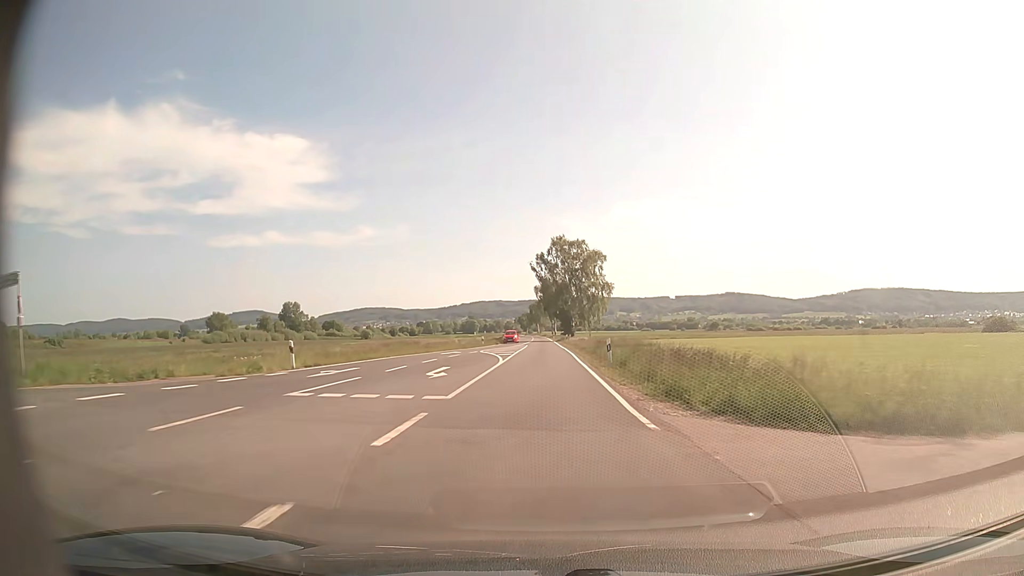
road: secondary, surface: asphalt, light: Day
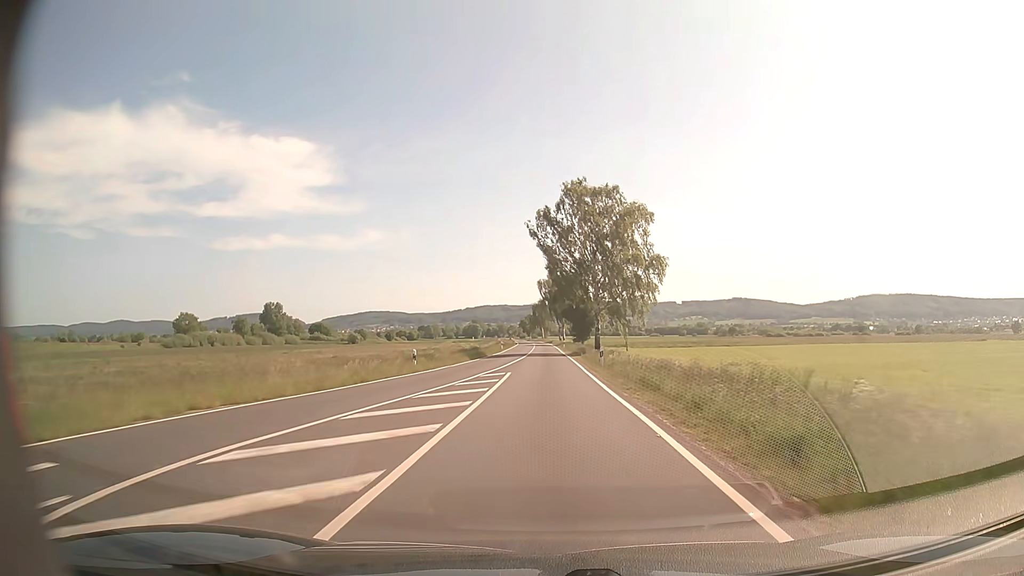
(-0.2, +37.9) m; 0°
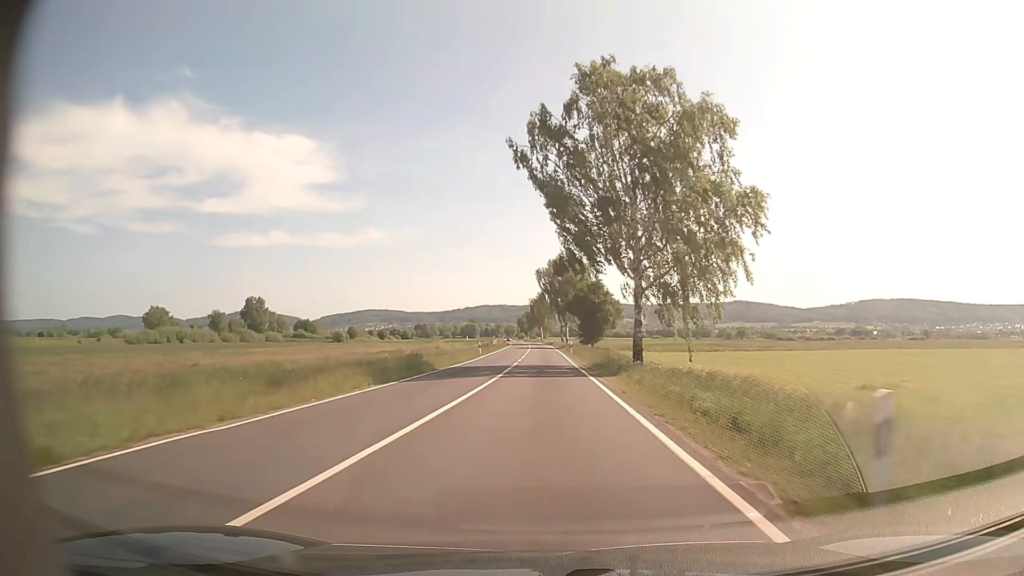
(0.0, +25.8) m; 0°
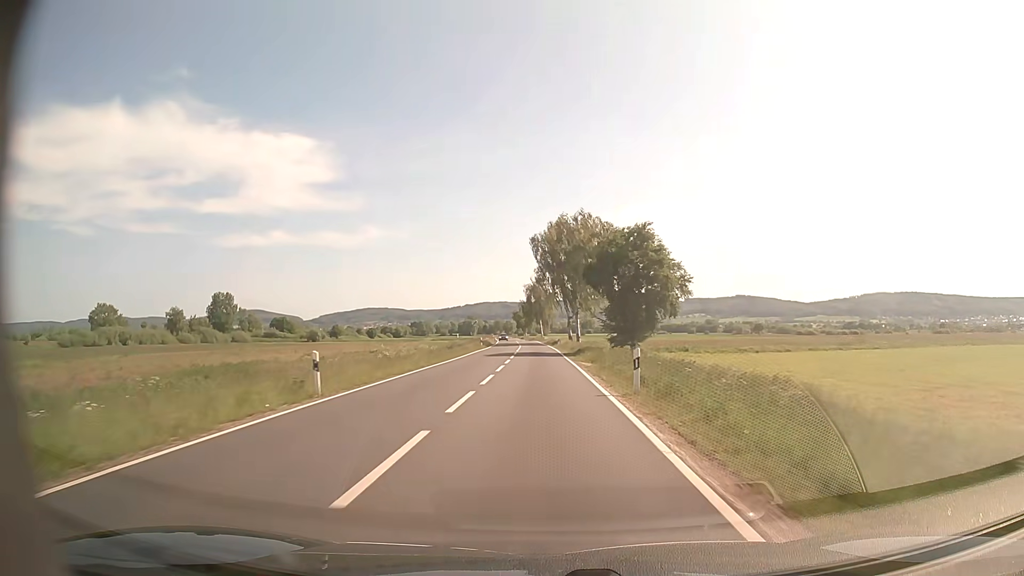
(0.0, +39.7) m; 0°
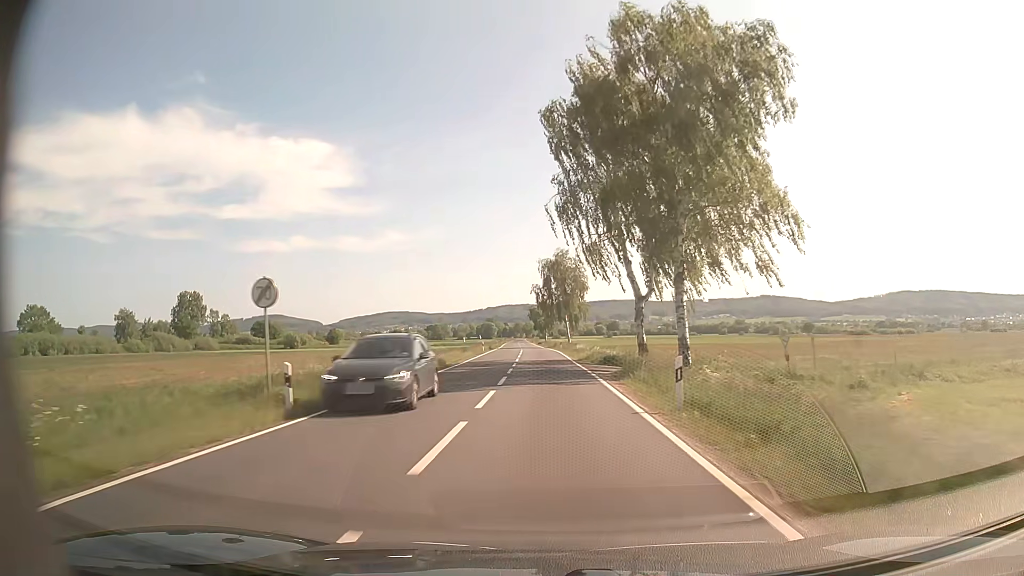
(-1.1, +53.0) m; -2°
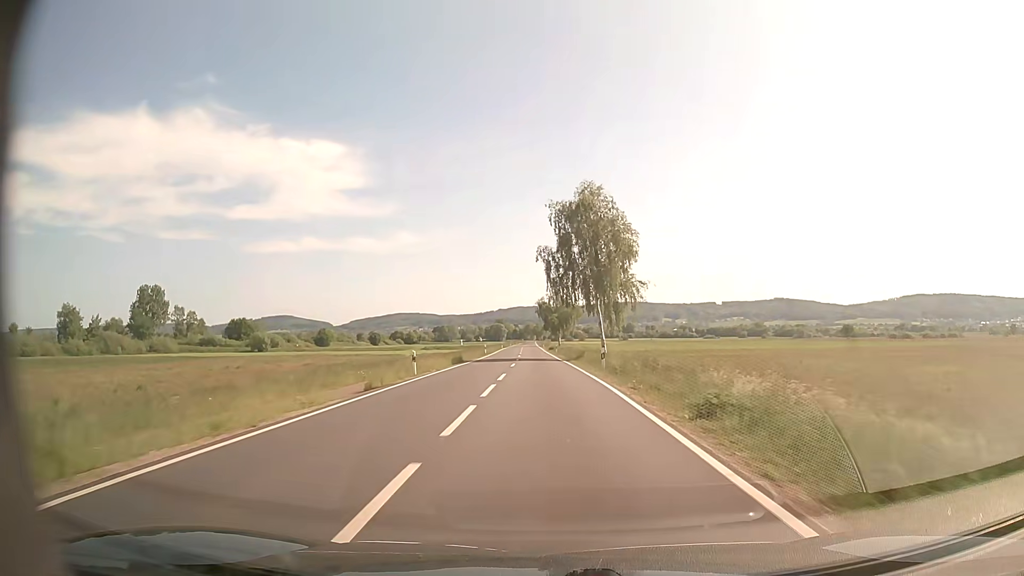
(-0.3, +39.9) m; -1°
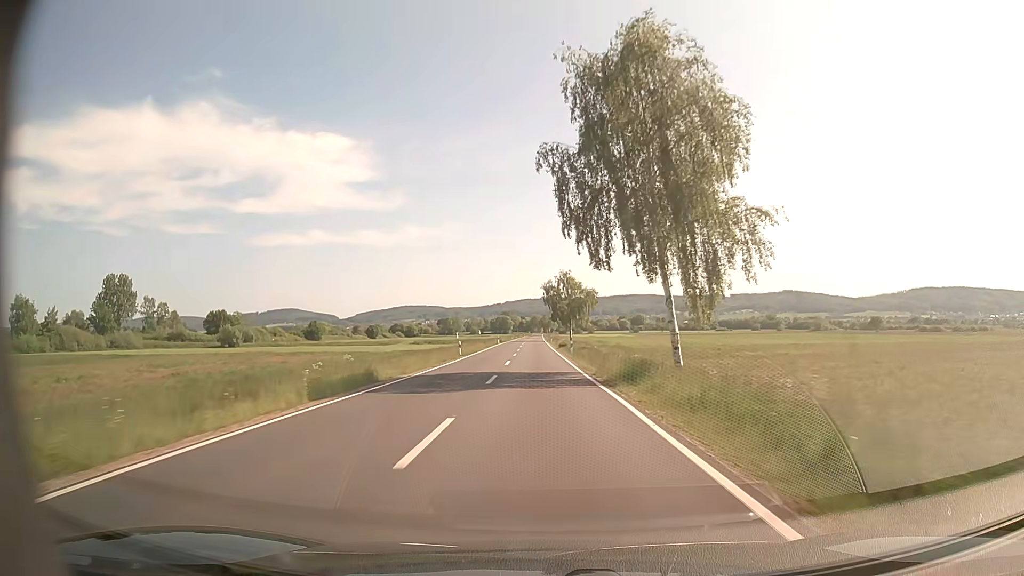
(-0.1, +26.6) m; 0°
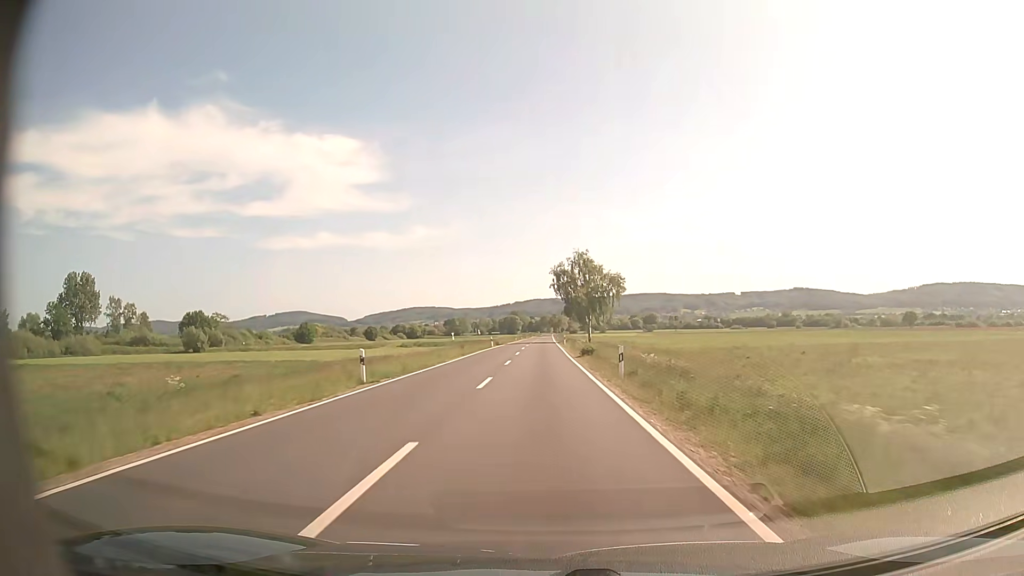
(-0.2, +26.7) m; -1°
(0, +10) (0, +20) (0, +30) (0, +40) (0, +50) (-1, +60) (-1, +70) (-1, +80) (-1, +90) (-1, +100) m
